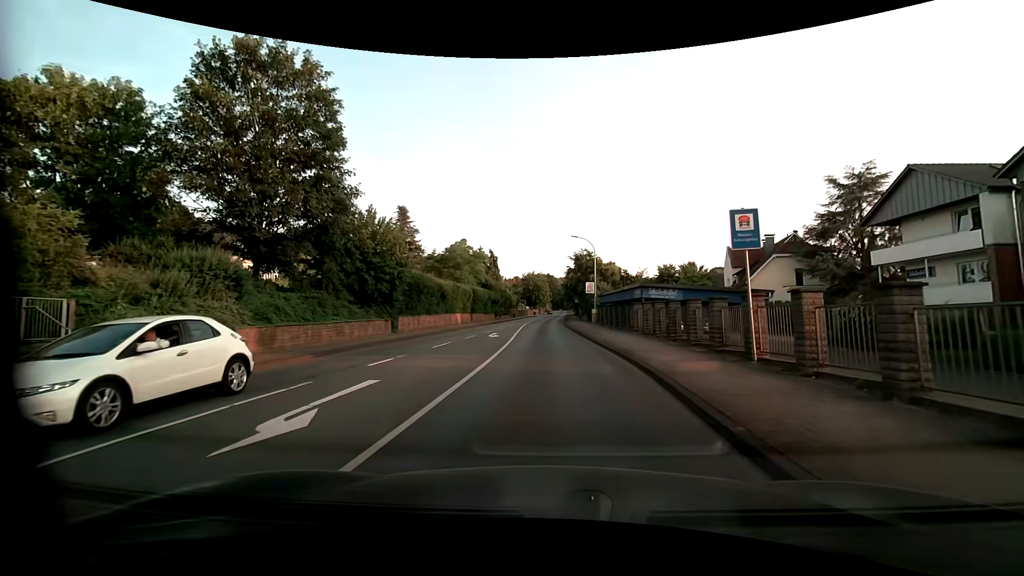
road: primary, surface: asphalt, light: Day
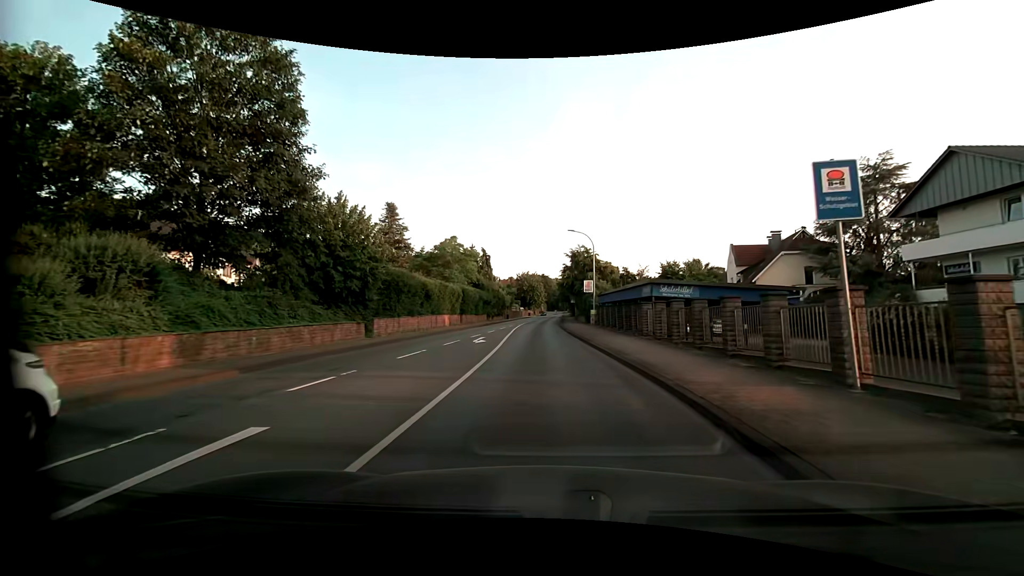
(0.0, +3.9) m; +1°
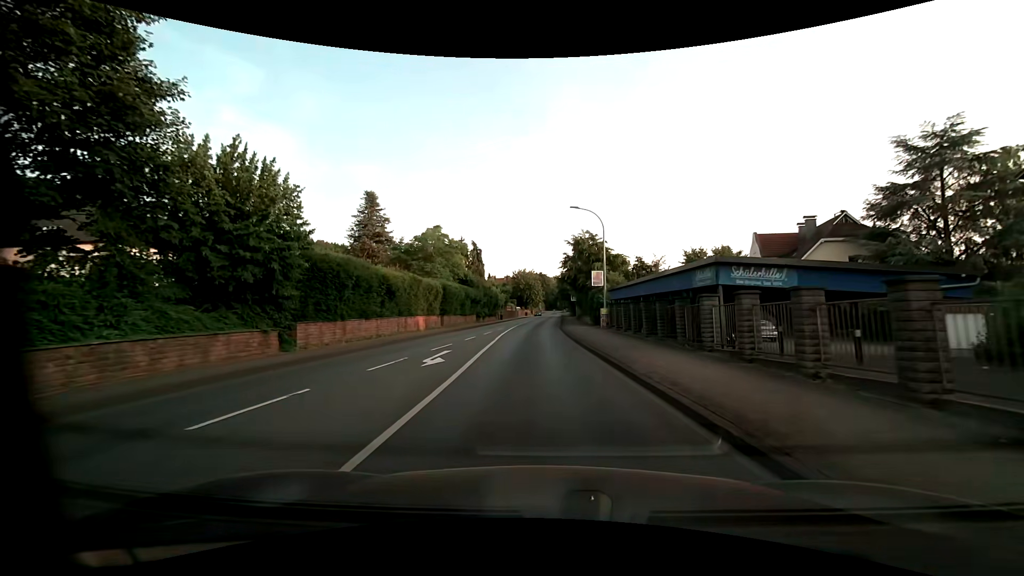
(0.0, +9.1) m; 0°
